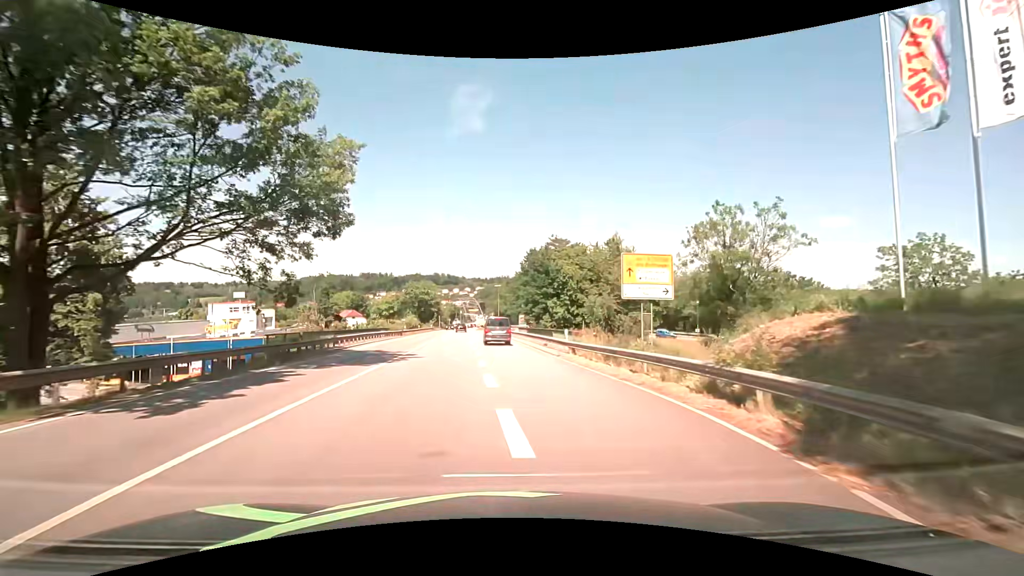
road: primary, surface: asphalt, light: Day
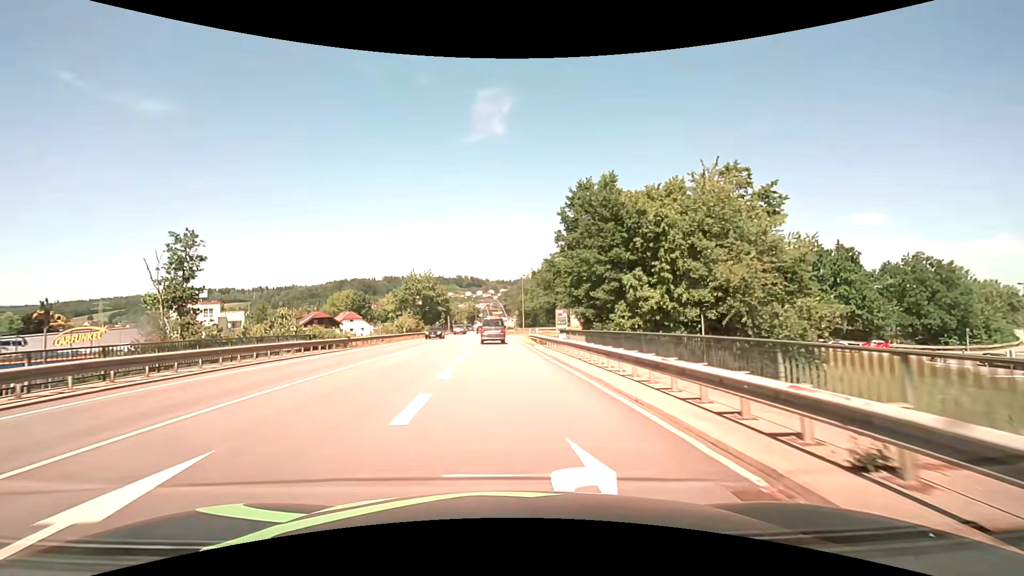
(-0.2, +28.2) m; -3°
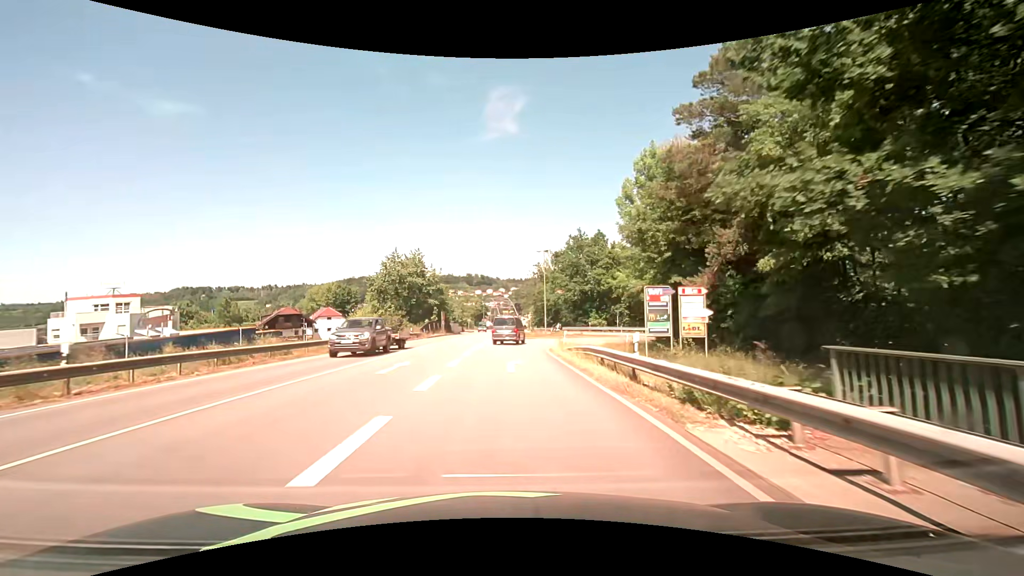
(-0.4, +26.5) m; -2°
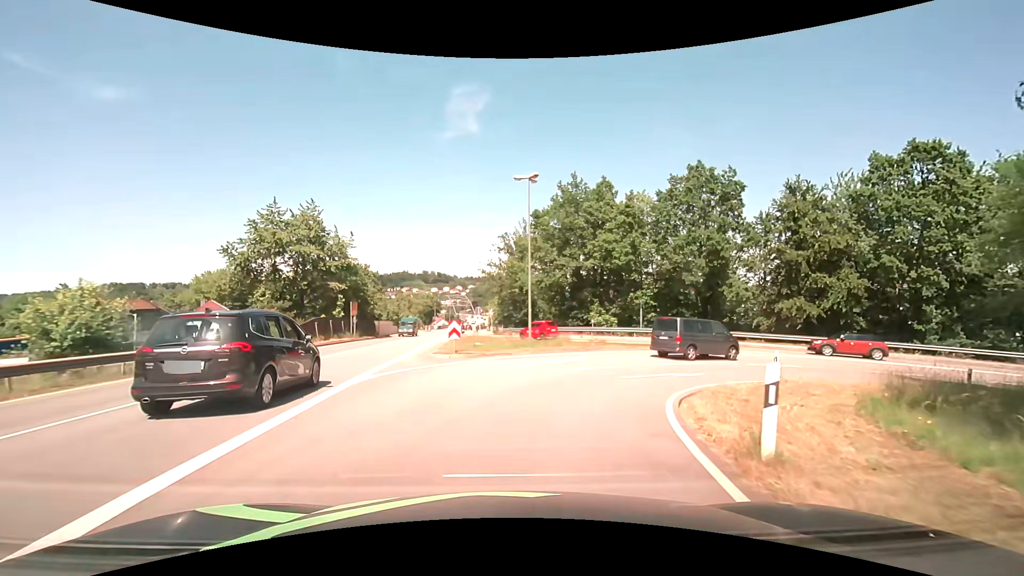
(+0.7, +28.4) m; +5°
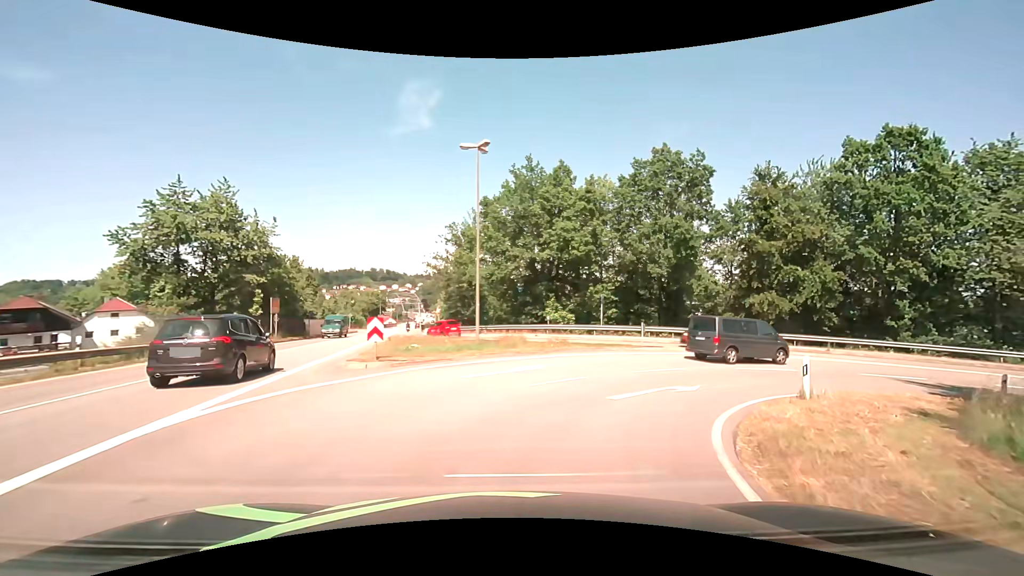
(+0.2, +4.7) m; +6°
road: primary_link
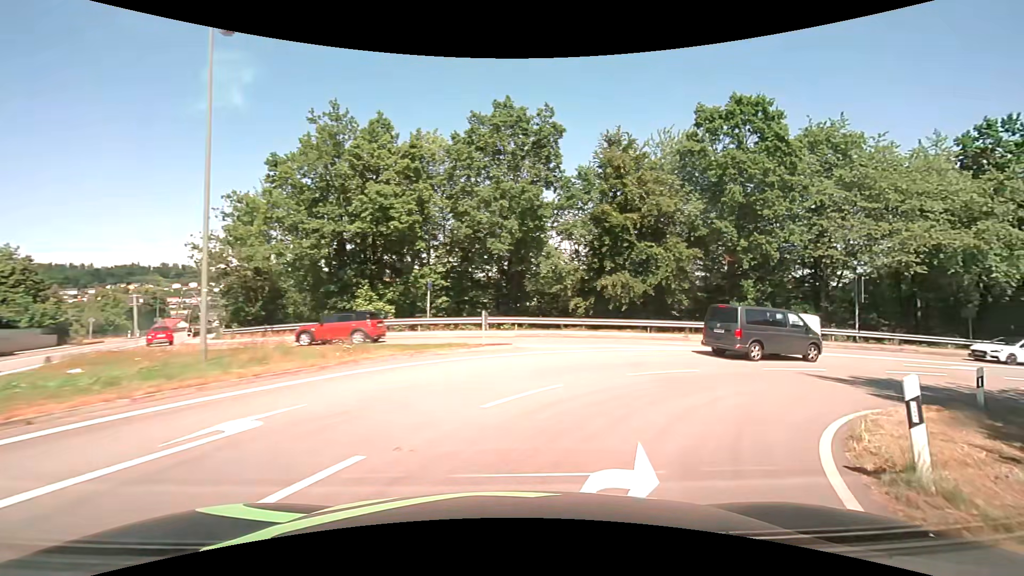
(+1.2, +8.6) m; +19°
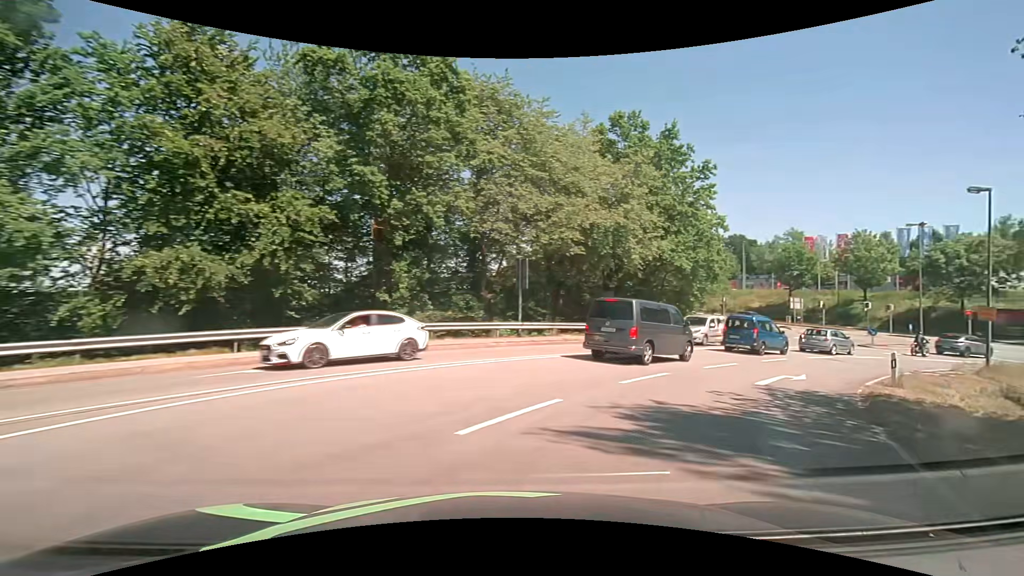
(+3.8, +11.6) m; +37°
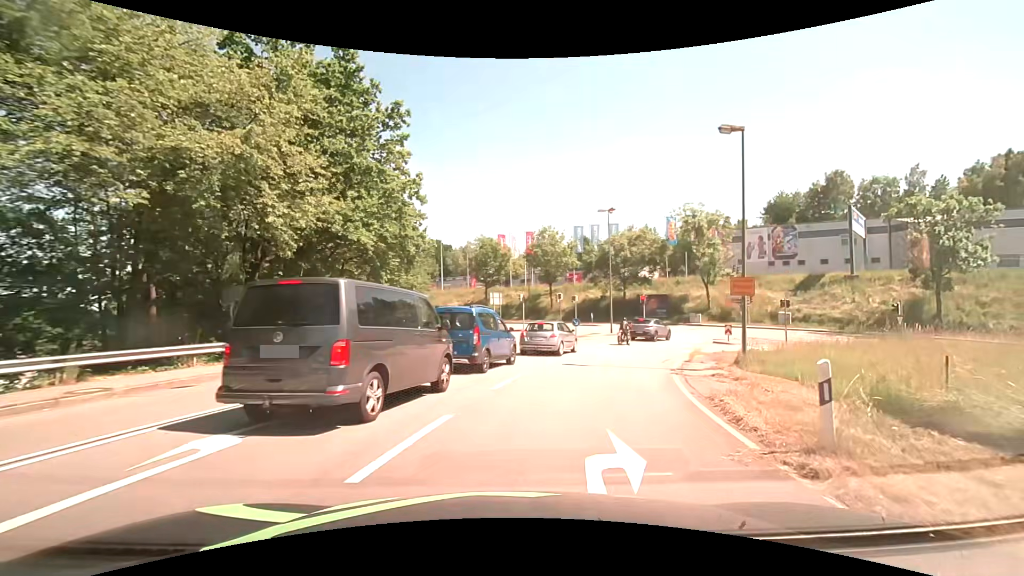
(+4.1, +11.6) m; +34°
(+1, +10) (+4, +20) (+9, +28) (+17, +34) (+27, +35) (+36, +32) (+43, +25) (+48, +16) (+52, +7) (+56, -2) m
